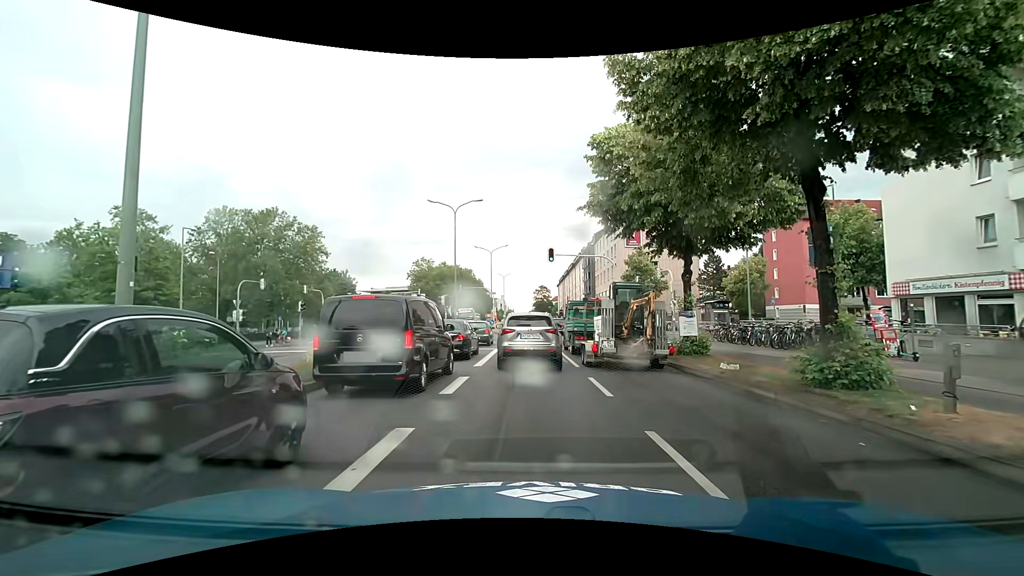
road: primary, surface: asphalt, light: Day
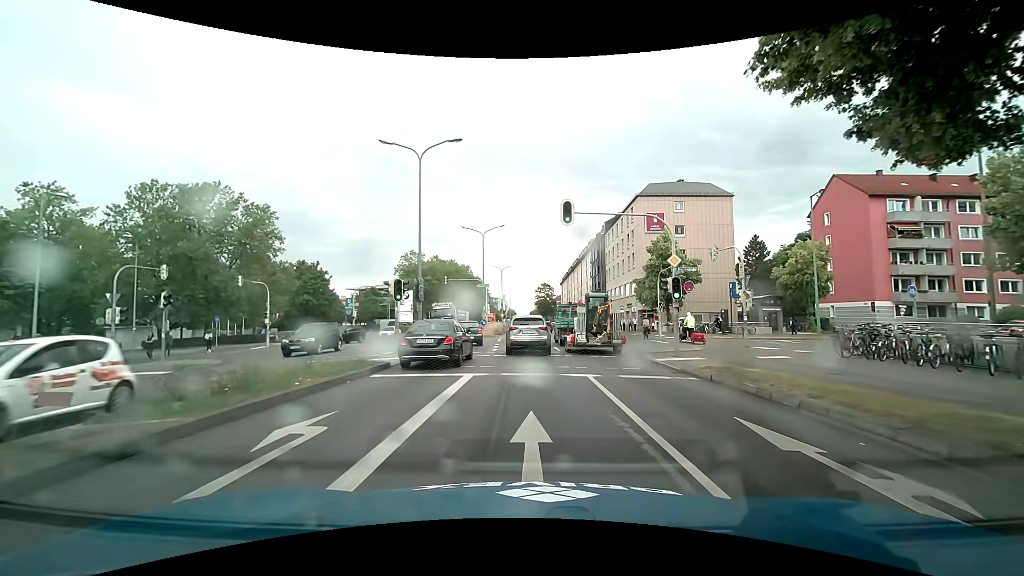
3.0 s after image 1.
(-0.1, +12.9) m; 0°
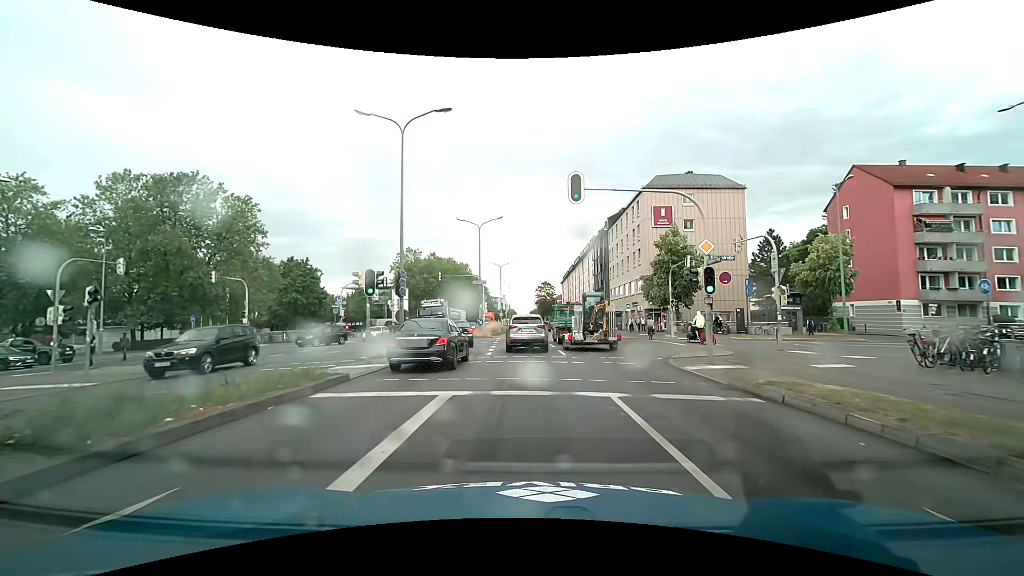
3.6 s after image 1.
(0.0, +3.6) m; -1°
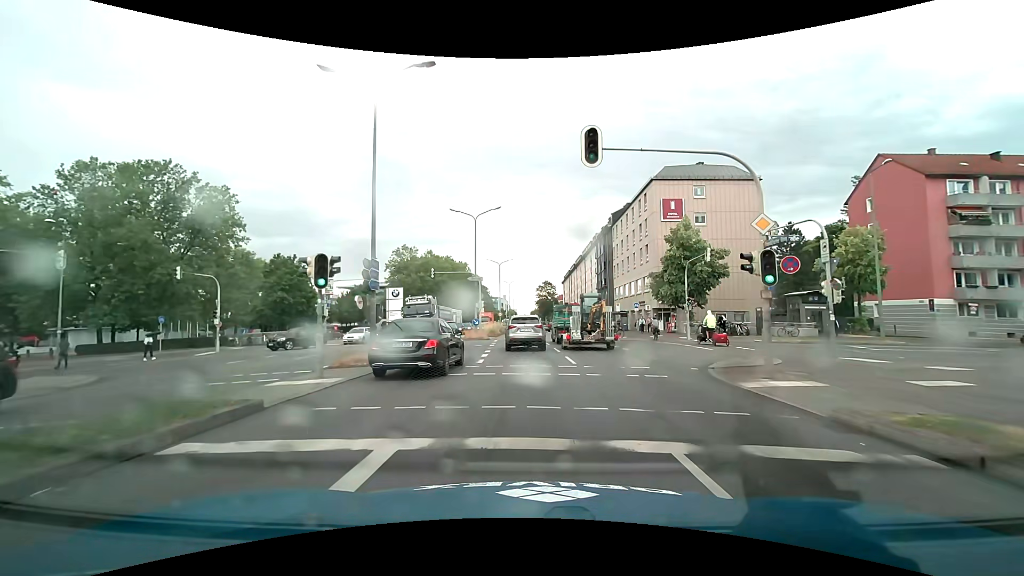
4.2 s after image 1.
(0.0, +4.0) m; +1°
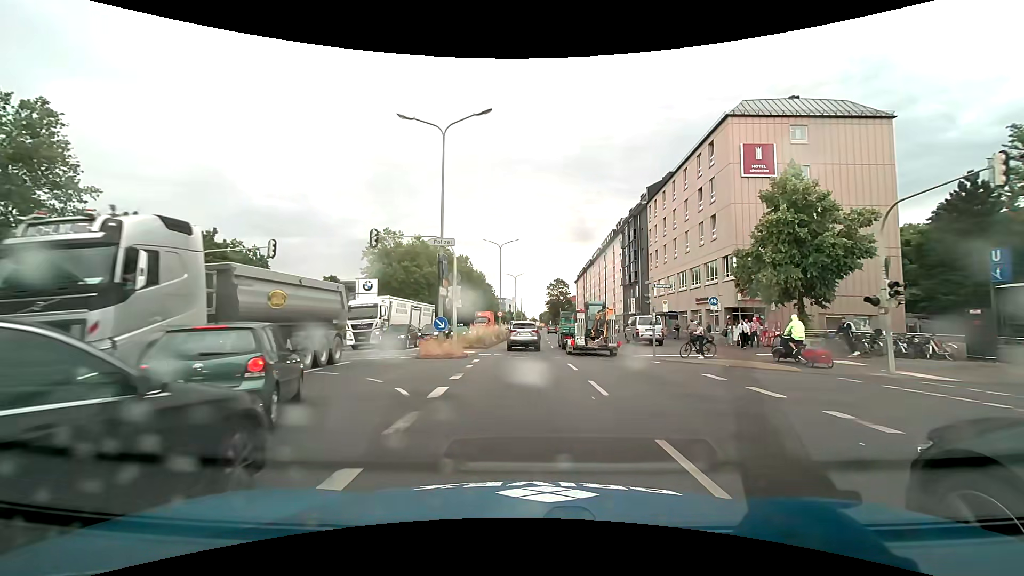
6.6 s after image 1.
(-0.1, +19.3) m; -1°
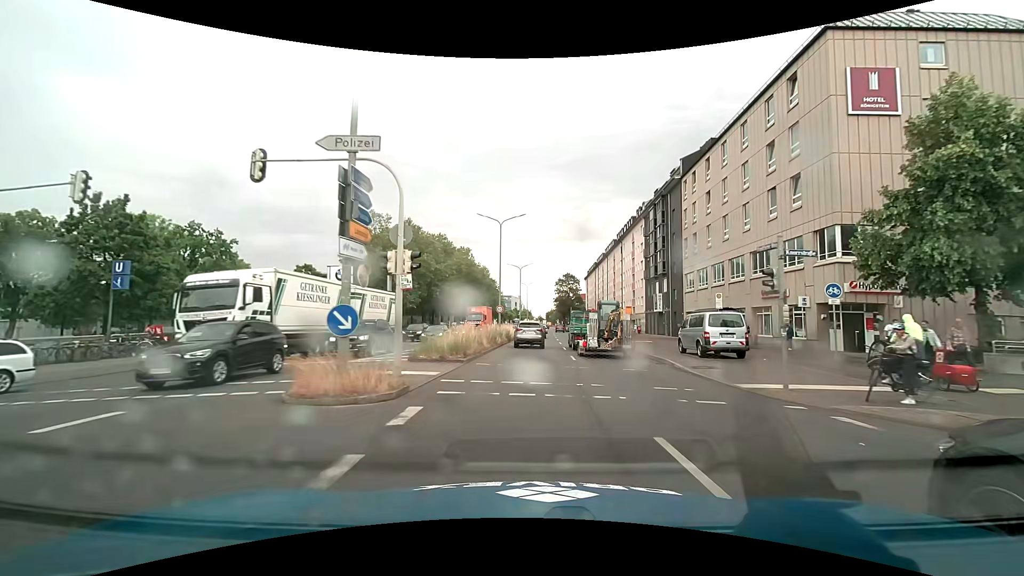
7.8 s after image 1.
(-0.1, +11.8) m; -1°
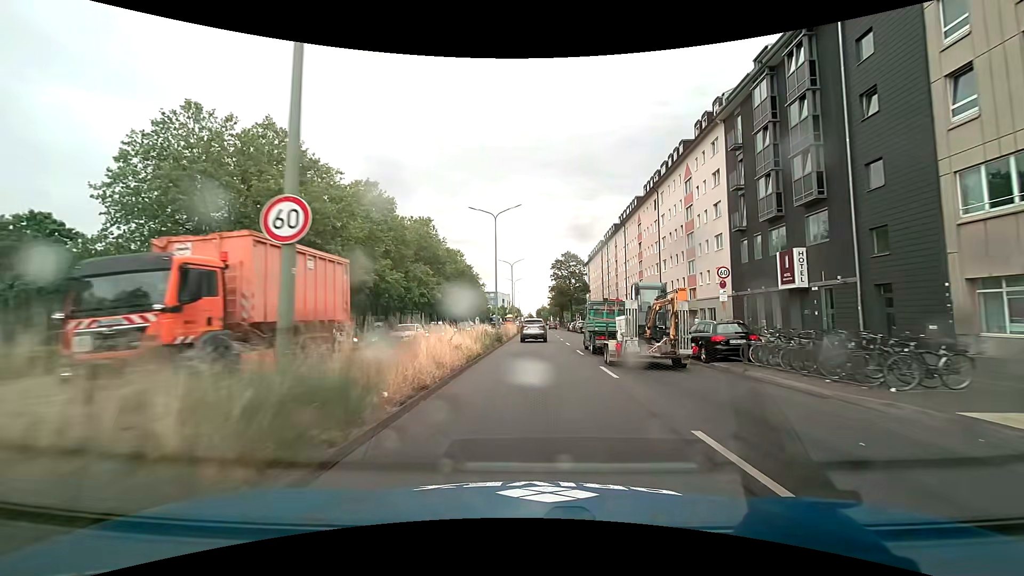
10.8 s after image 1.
(+0.3, +35.9) m; +1°
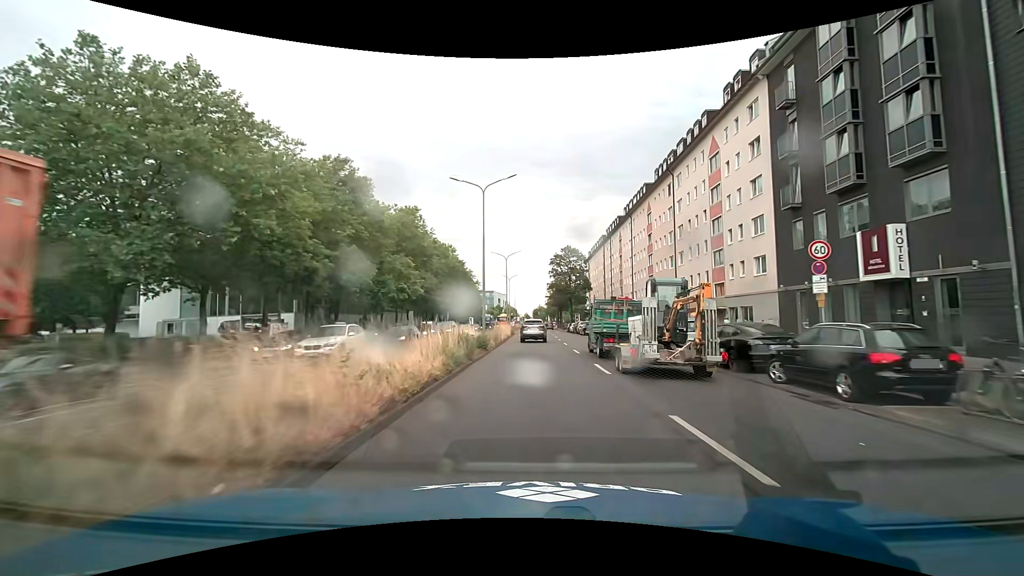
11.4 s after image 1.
(0.0, +8.0) m; 0°
(0, +10) (0, +20) (0, +30) (0, +40) (+1, +50) (+1, +60) (+1, +70) (+1, +80) (+1, +90) (+1, +100) m
